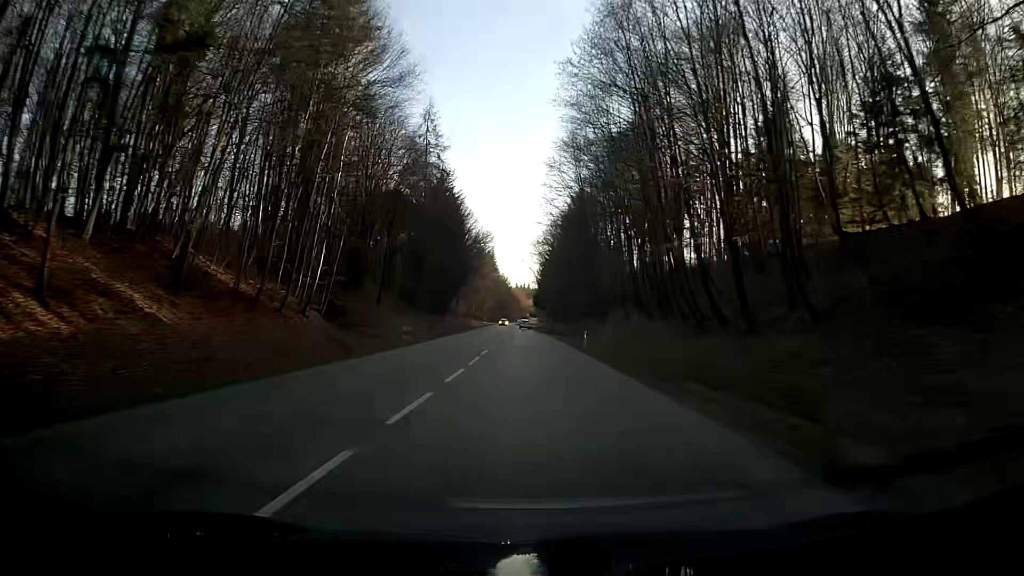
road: secondary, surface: asphalt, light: Day
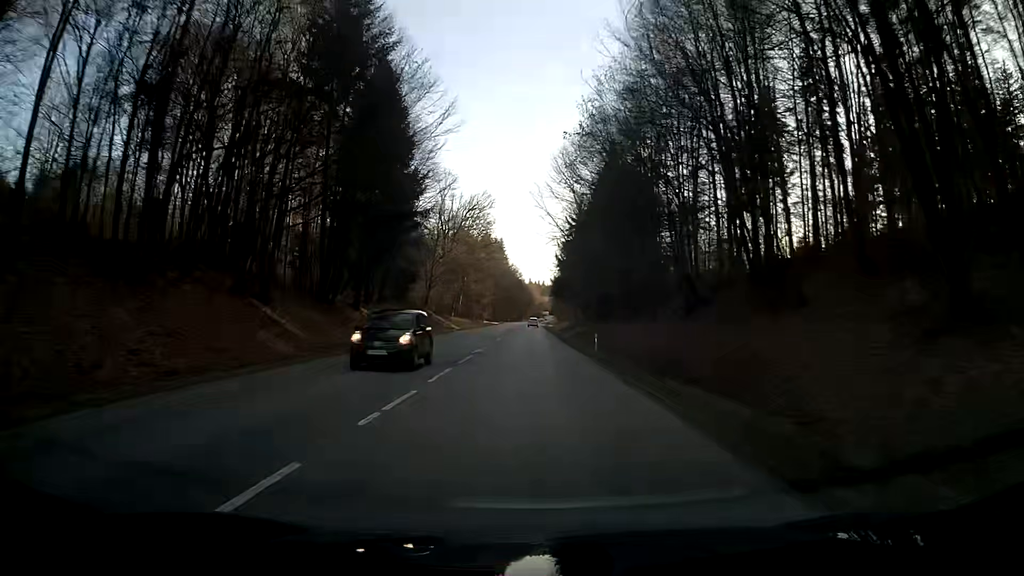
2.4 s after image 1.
(-0.9, +60.6) m; -2°
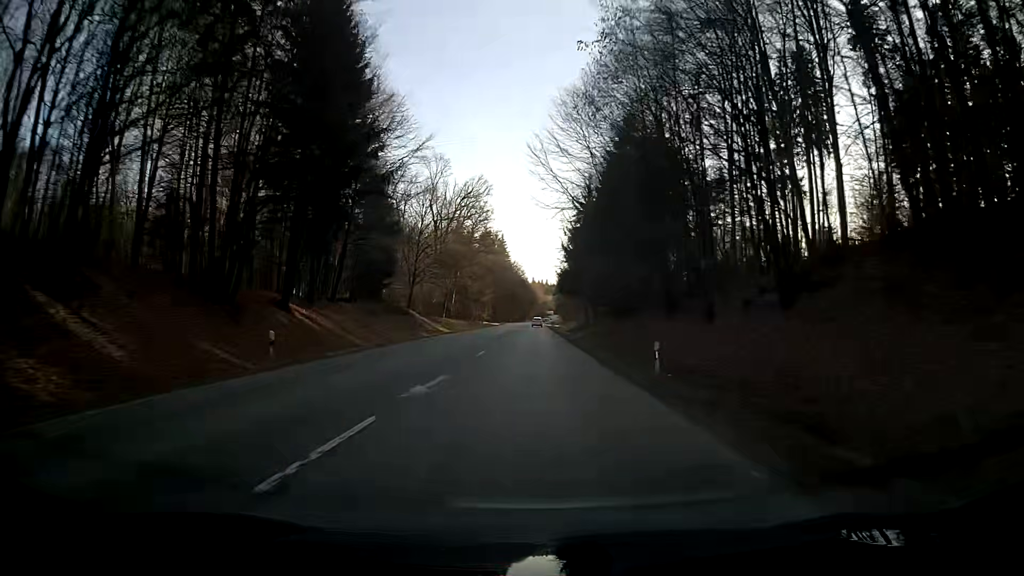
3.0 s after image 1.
(-0.1, +15.3) m; 0°
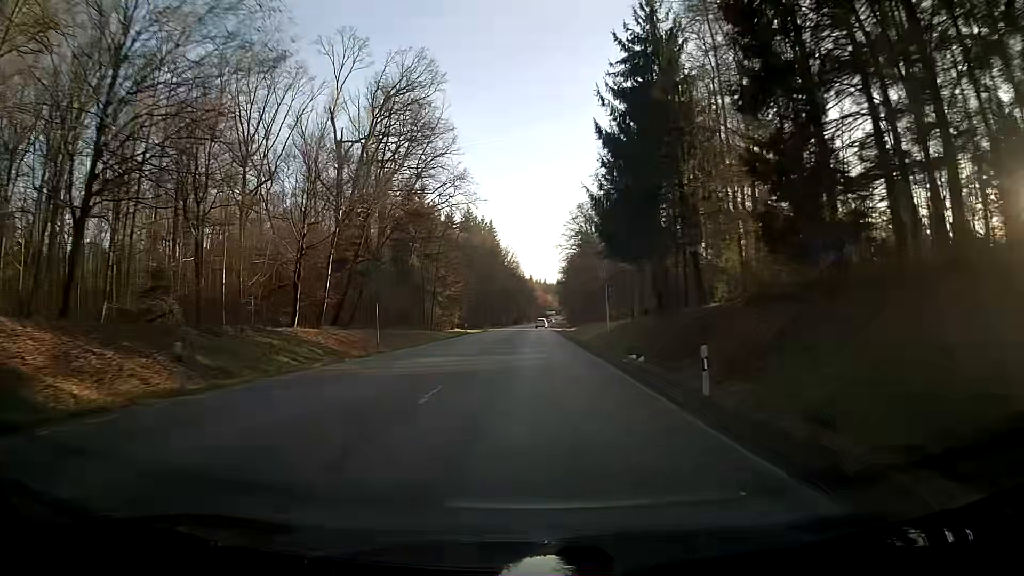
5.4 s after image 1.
(0.0, +61.7) m; +1°
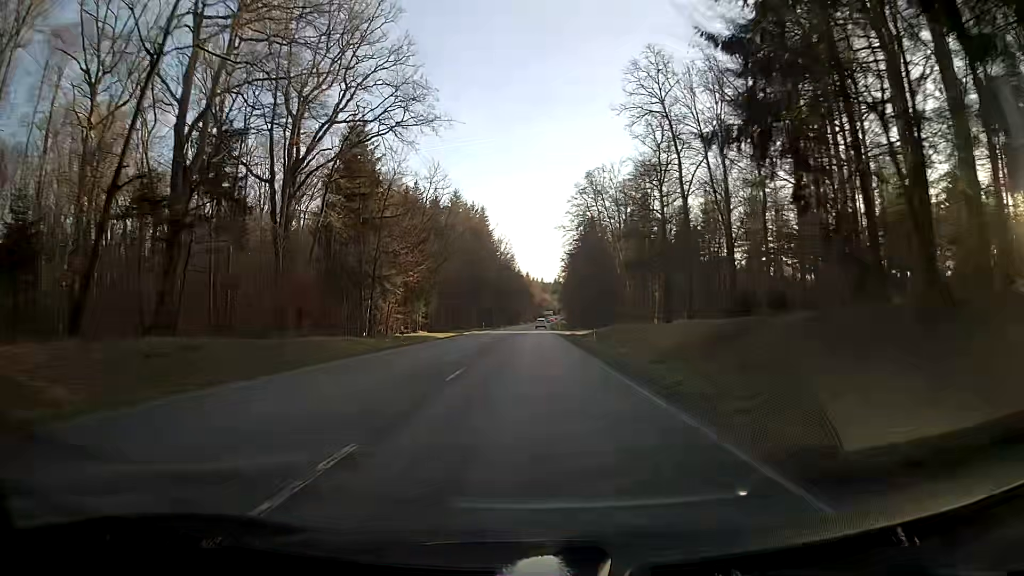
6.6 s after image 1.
(+0.1, +31.1) m; 0°
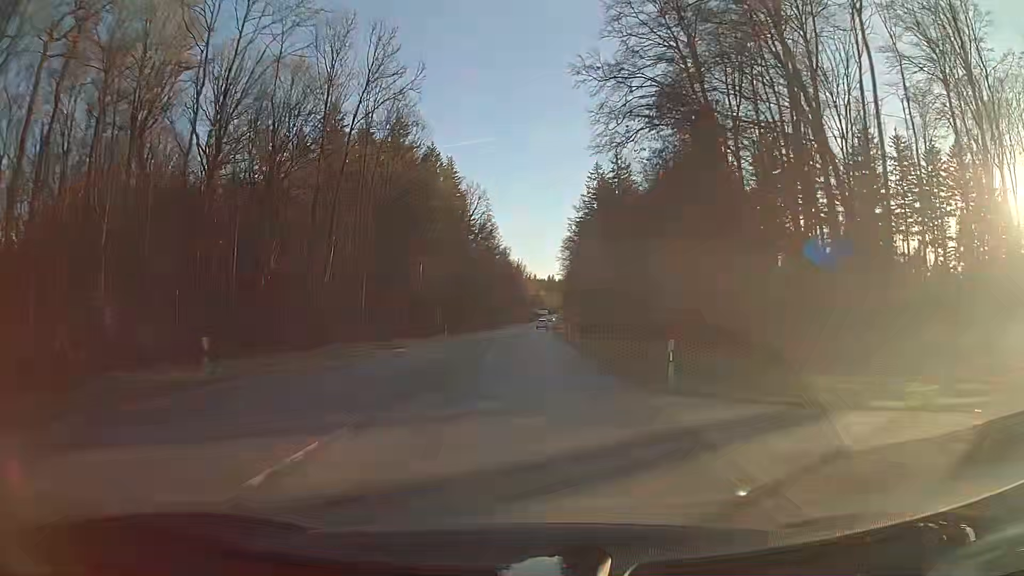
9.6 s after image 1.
(+0.4, +78.3) m; +1°
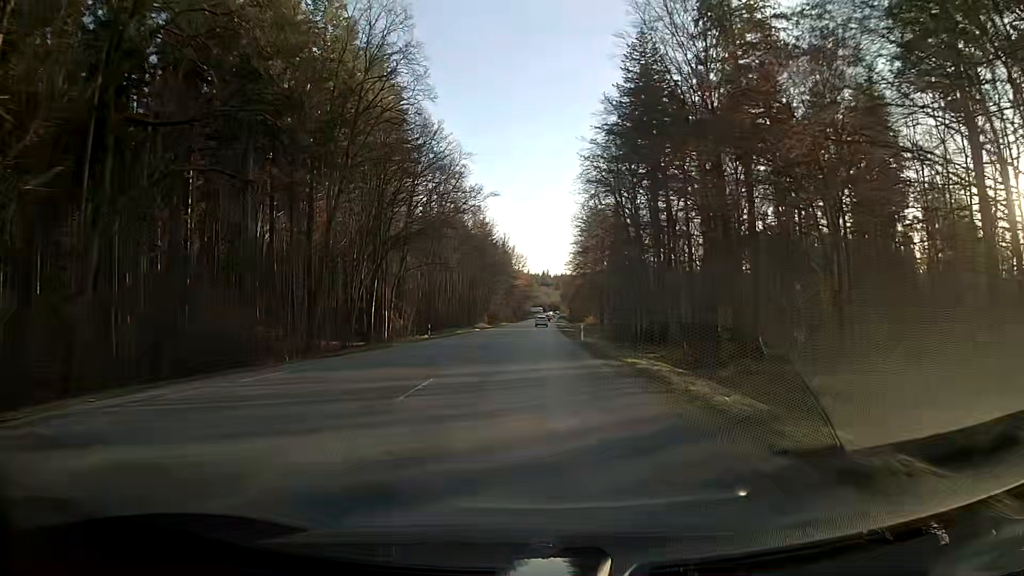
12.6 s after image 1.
(+0.2, +78.5) m; +1°
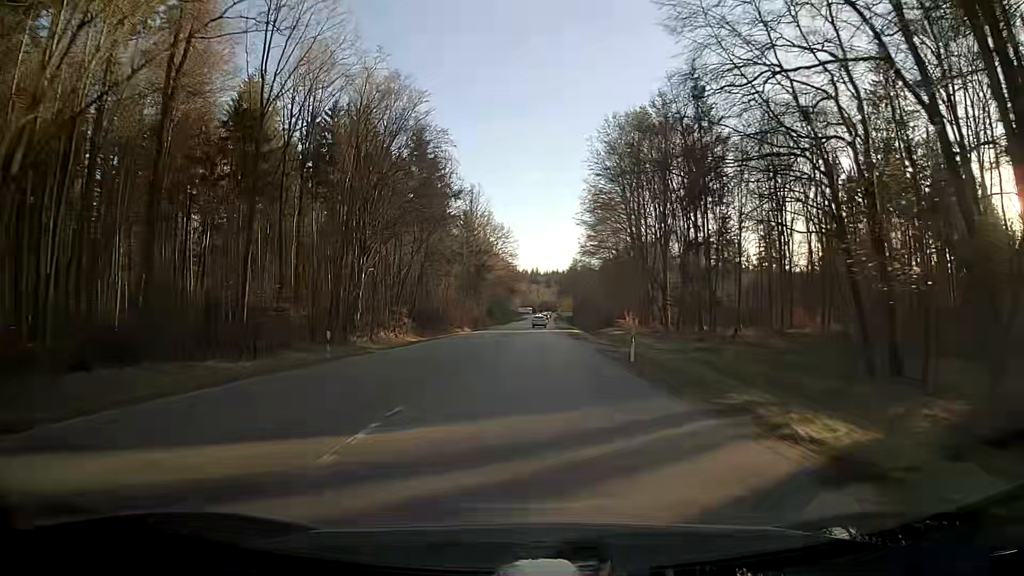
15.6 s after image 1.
(+0.5, +76.7) m; 0°
